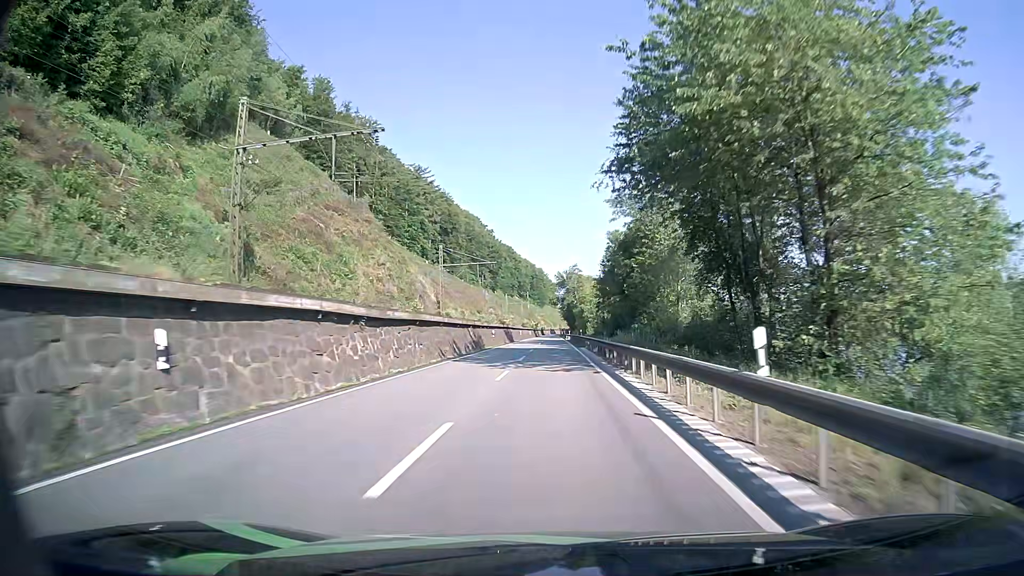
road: primary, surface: asphalt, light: Day
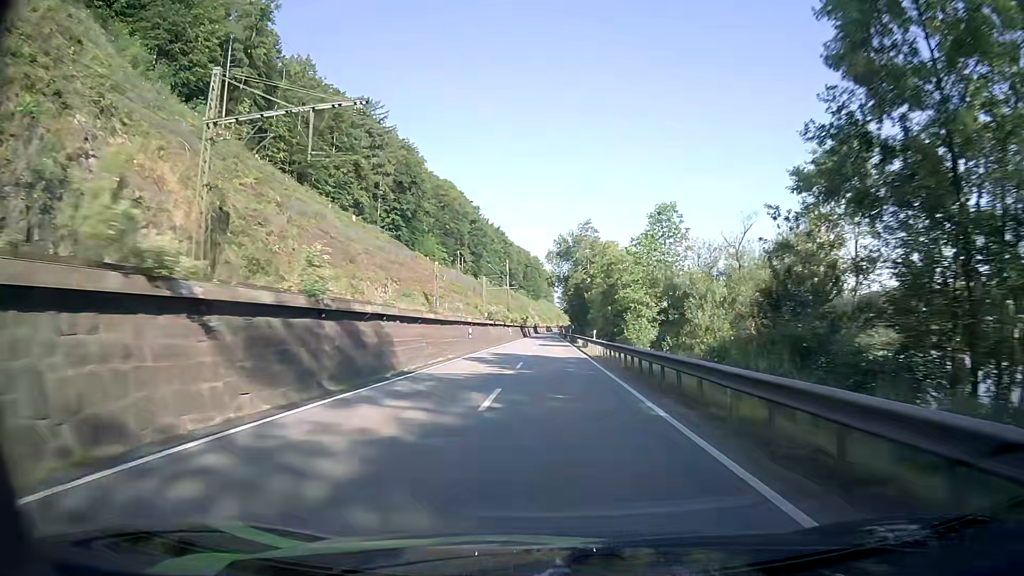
(0.0, +66.1) m; 0°
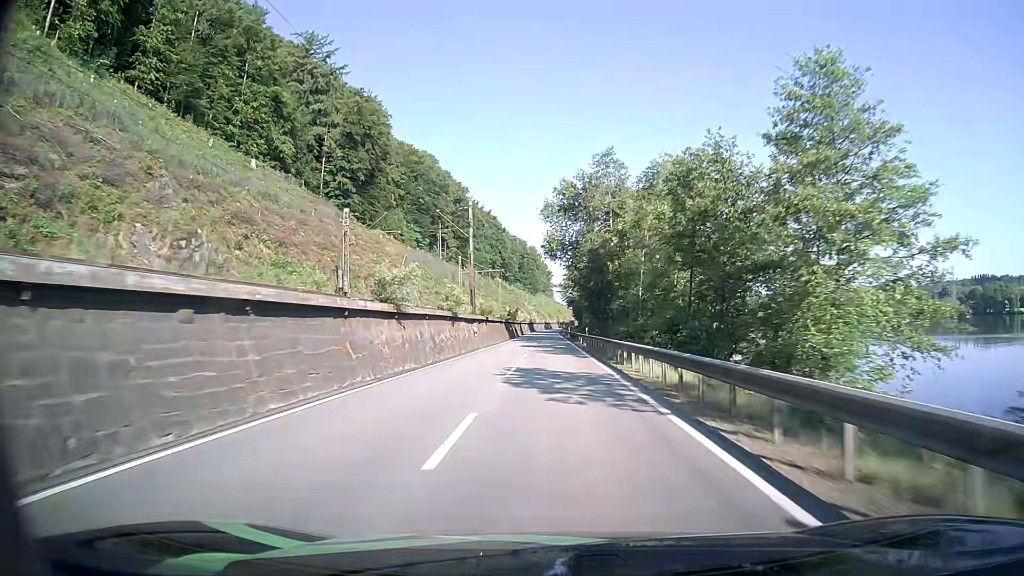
(+0.1, +40.5) m; 0°
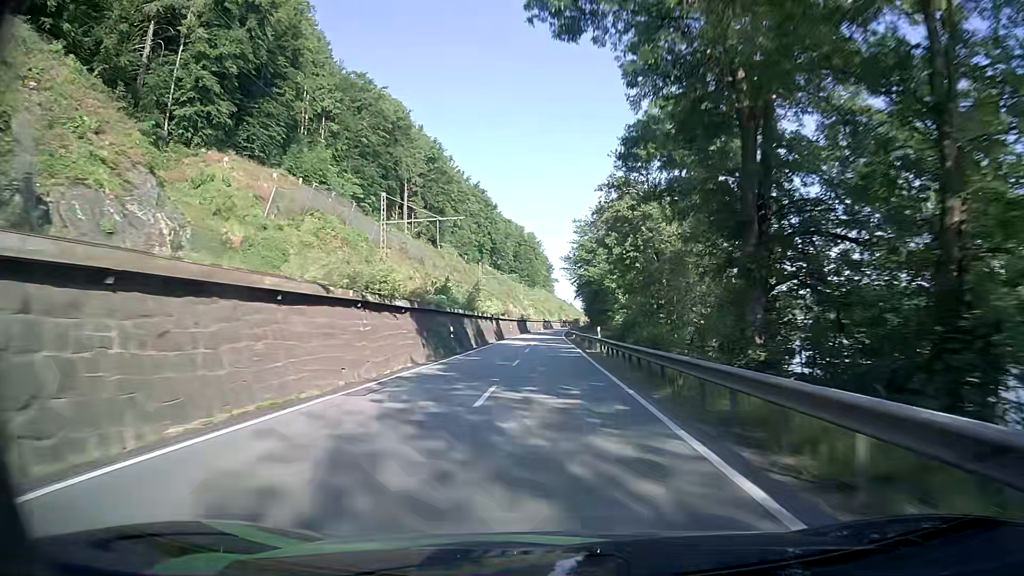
(0.0, +54.8) m; 0°
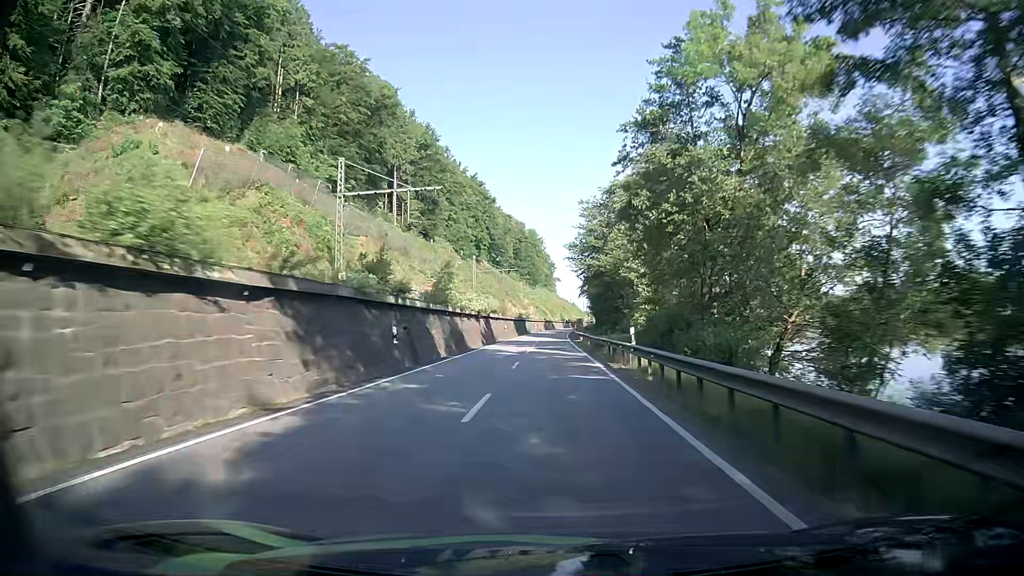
(-0.1, +13.8) m; 0°
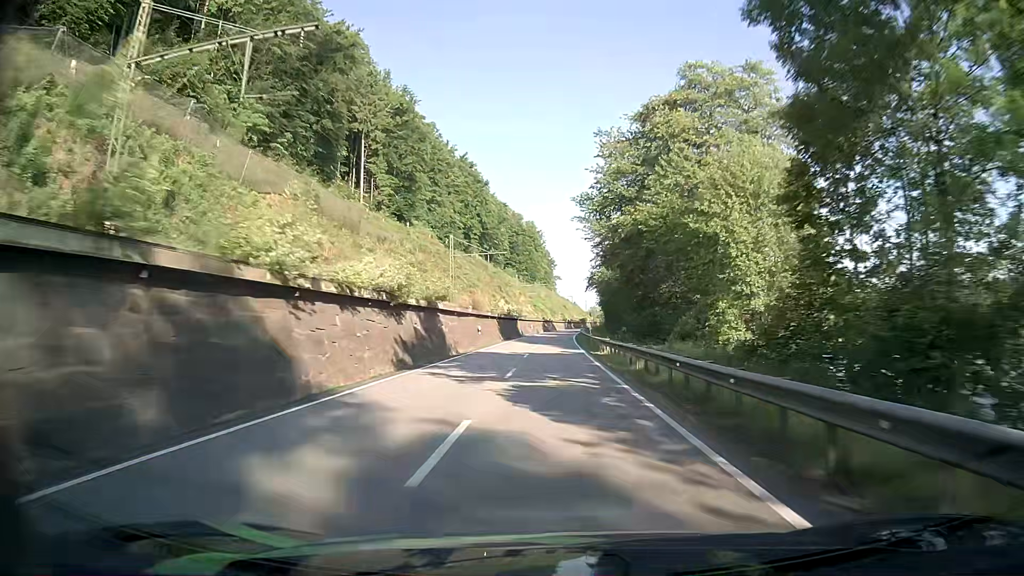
(0.0, +27.7) m; +1°
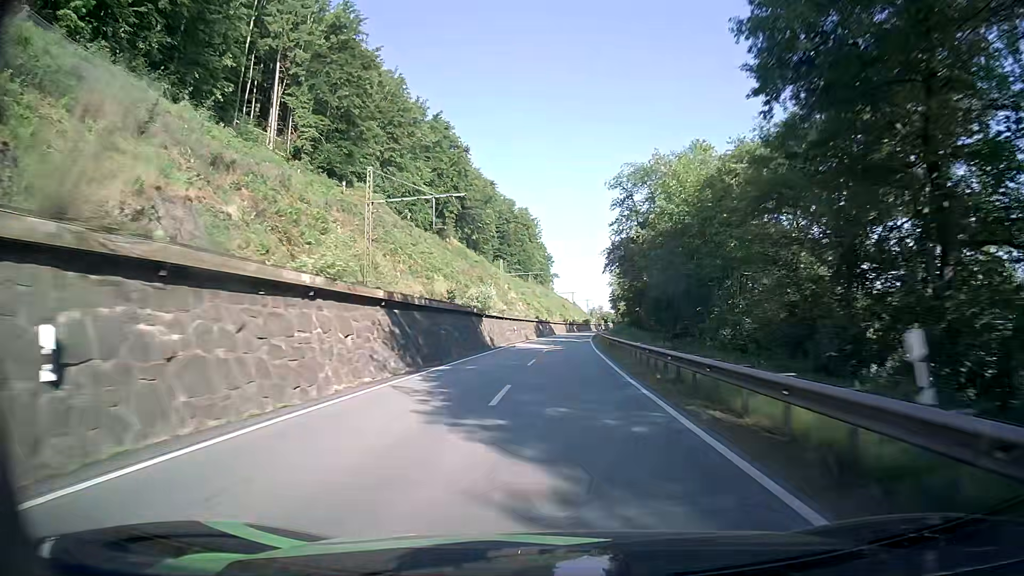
(-0.3, +41.9) m; 0°
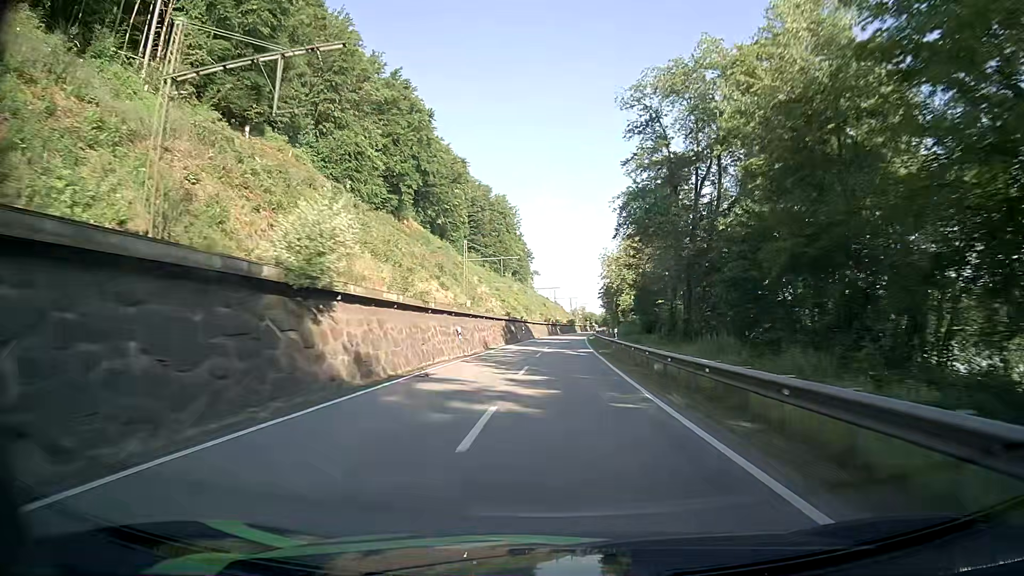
(+0.4, +28.1) m; +2°
(0, +10) (0, +20) (+1, +30) (+1, +40) (+1, +50) (+2, +60) (+2, +70) (+3, +80) (+3, +90) (+4, +100) m
